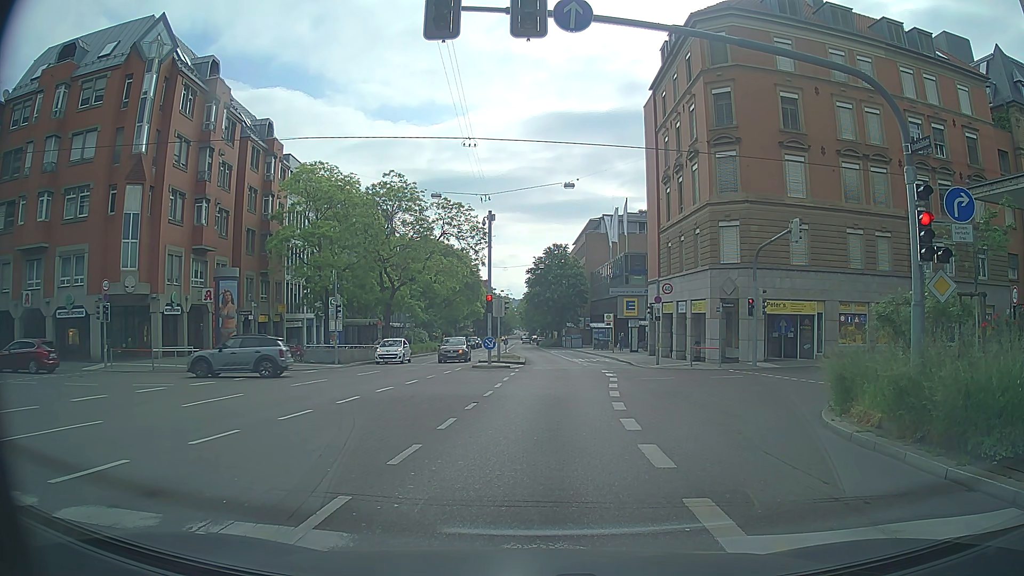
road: secondary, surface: asphalt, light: Day
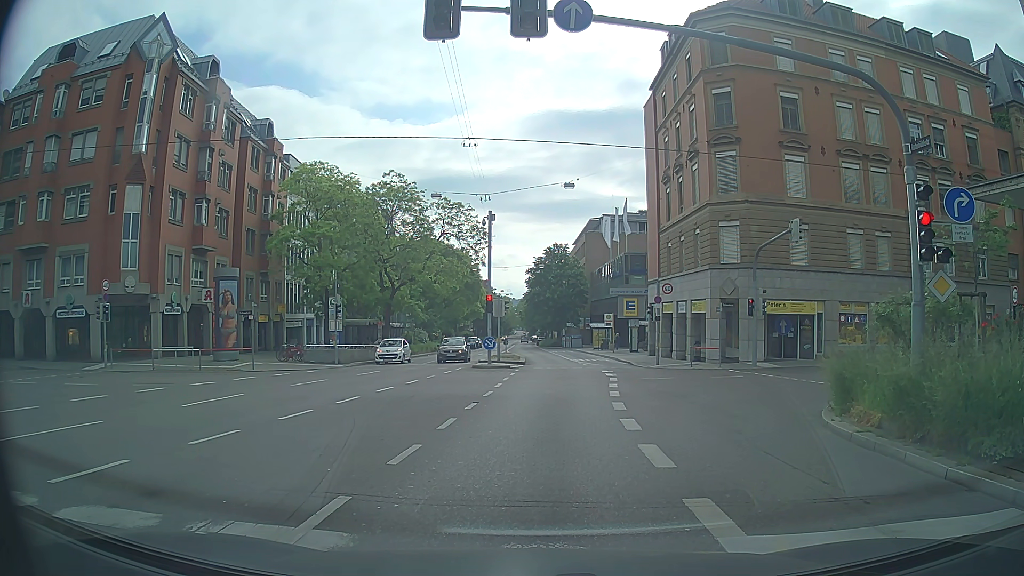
(0.0, 0.0) m; 0°
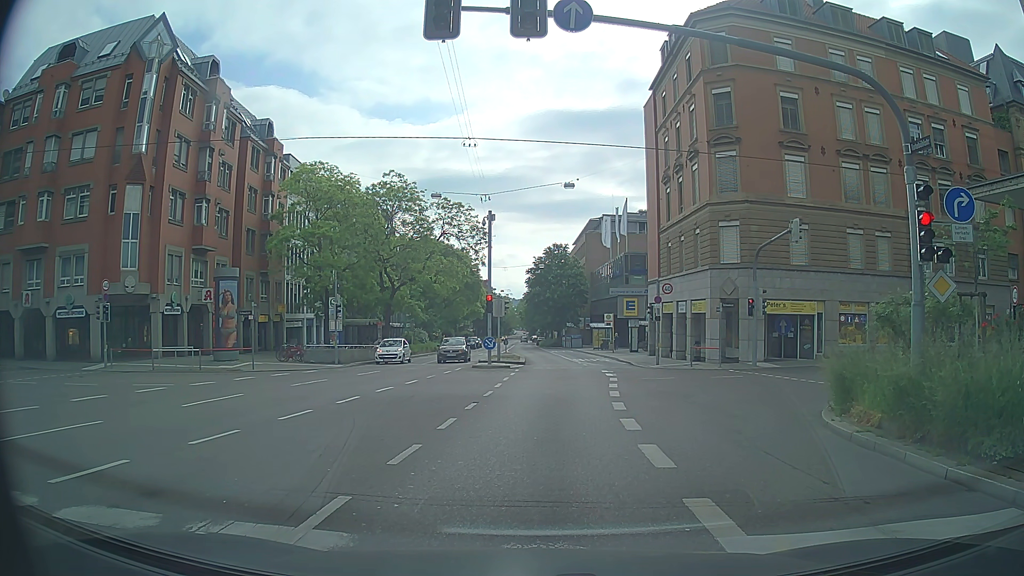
(0.0, 0.0) m; 0°
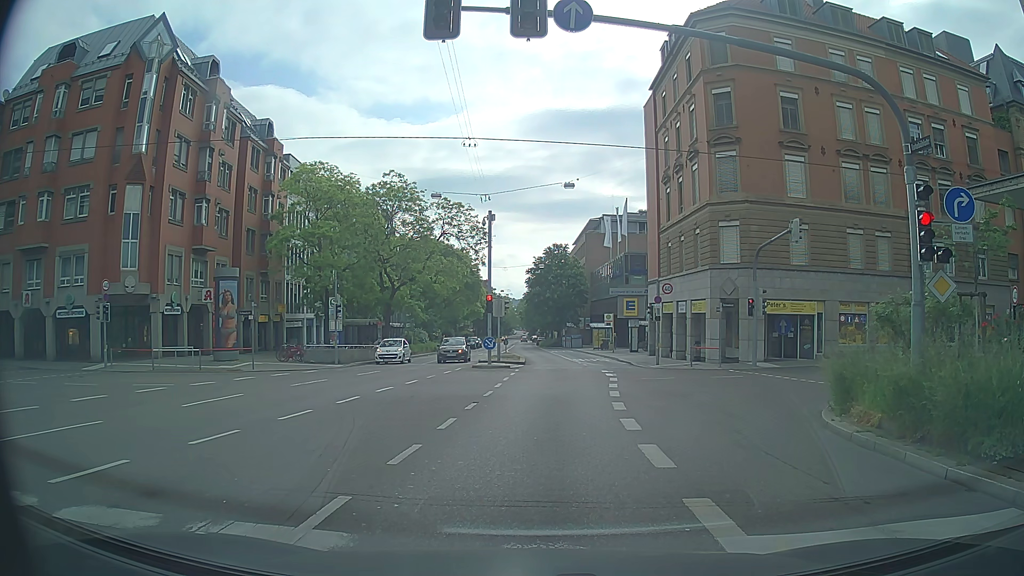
(0.0, 0.0) m; 0°
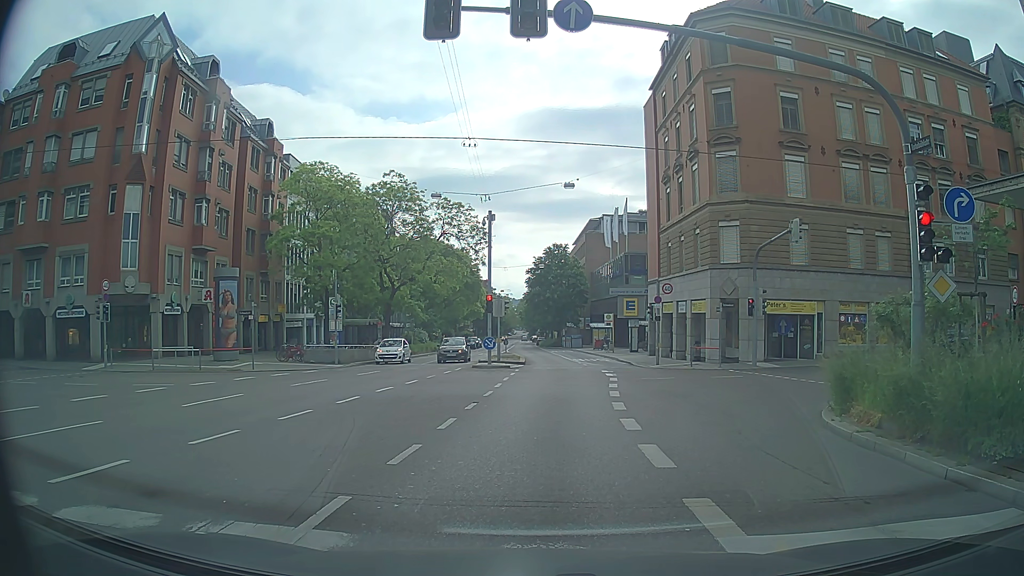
(0.0, 0.0) m; 0°
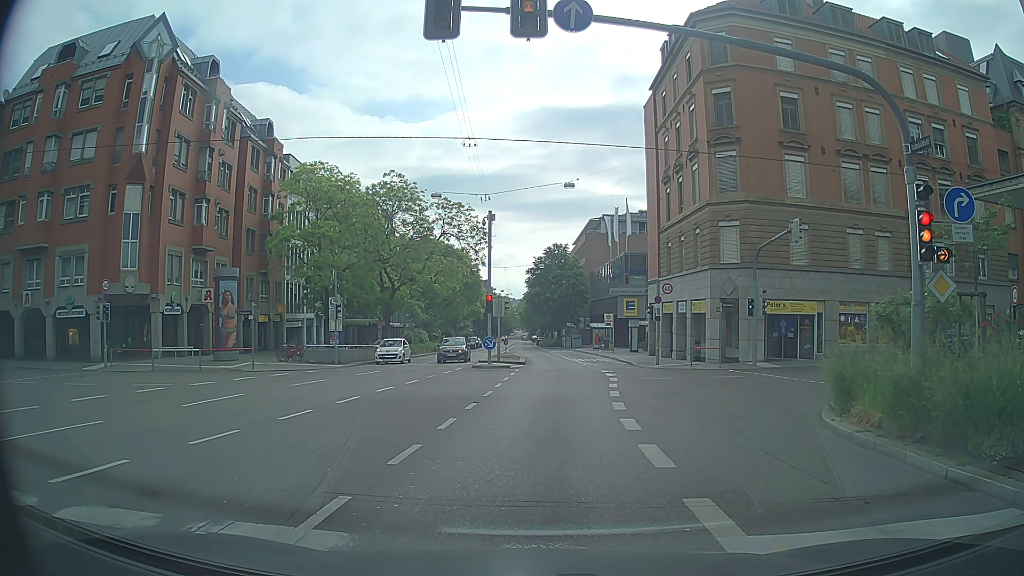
(0.0, 0.0) m; 0°
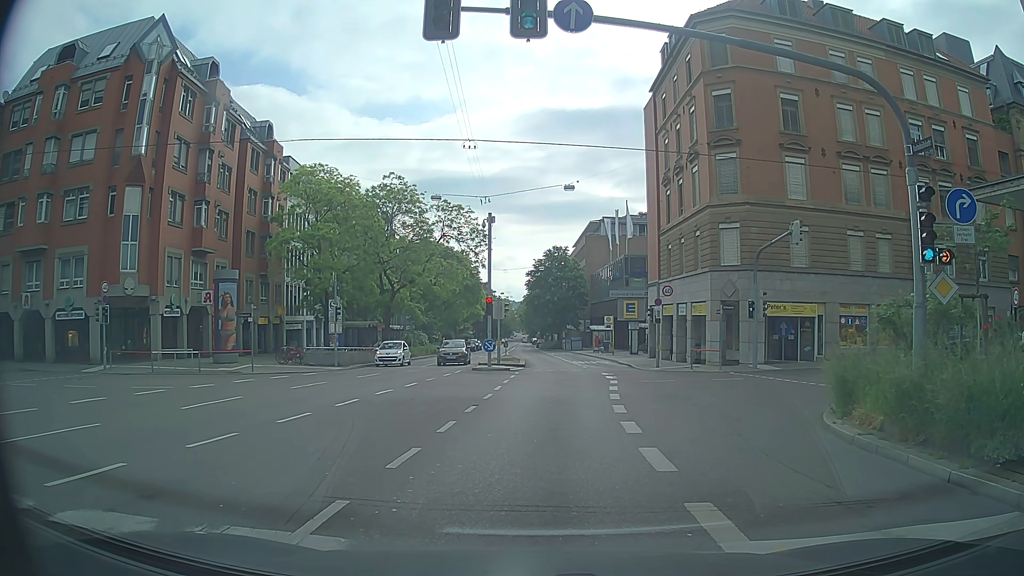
(0.0, +0.1) m; 0°
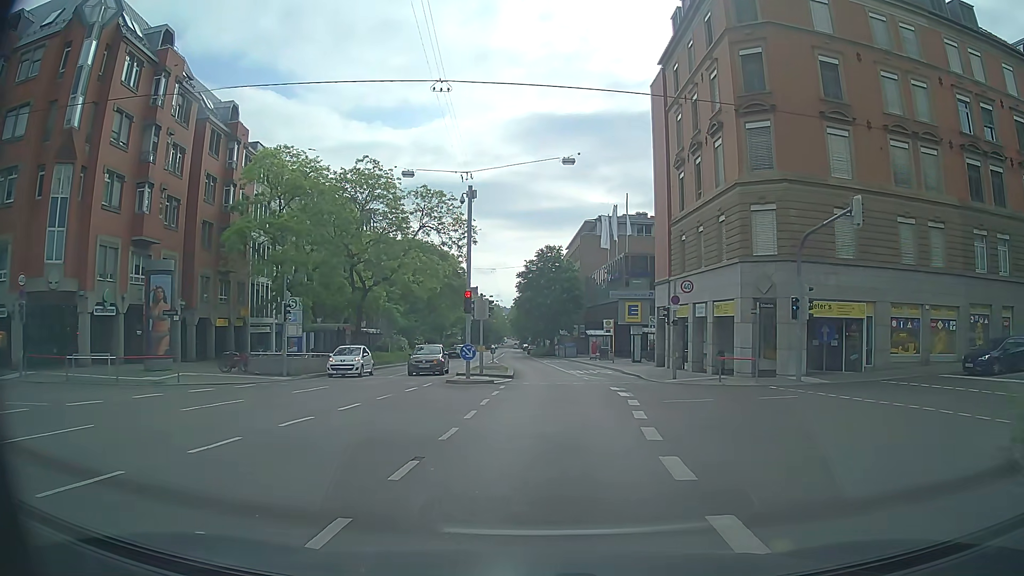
(+0.2, +7.0) m; +3°
